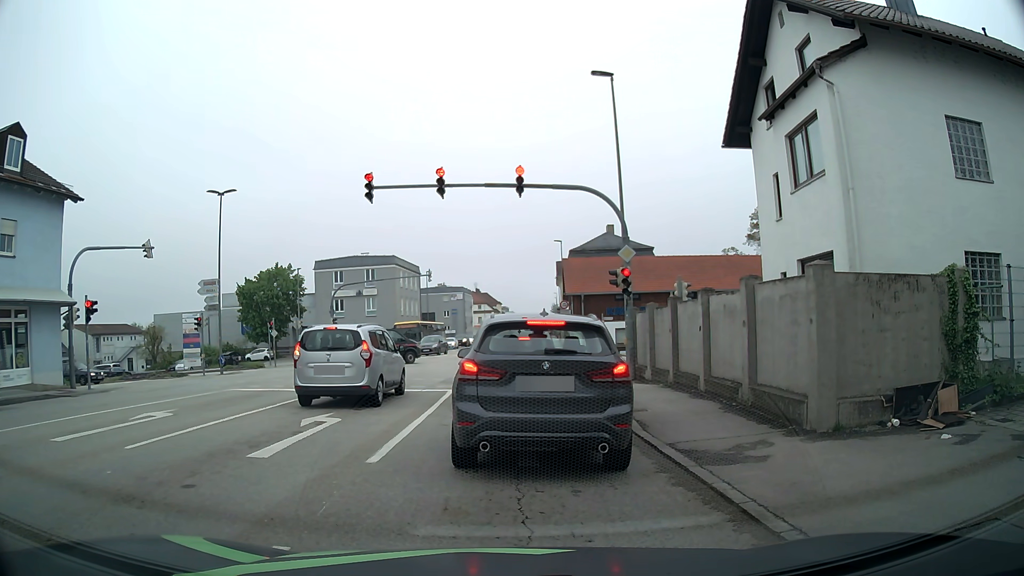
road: tertiary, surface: asphalt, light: Day
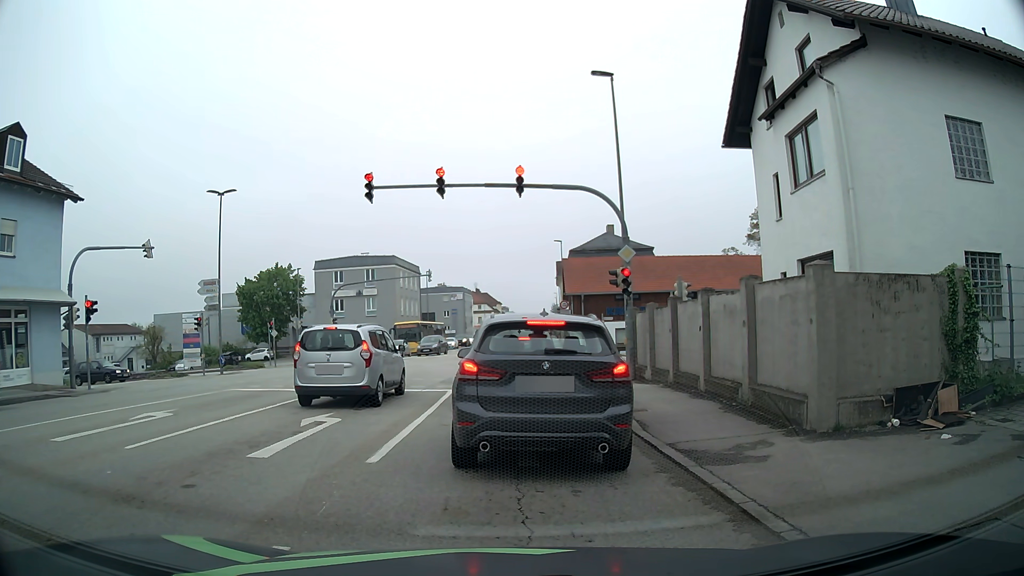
(0.0, 0.0) m; 0°
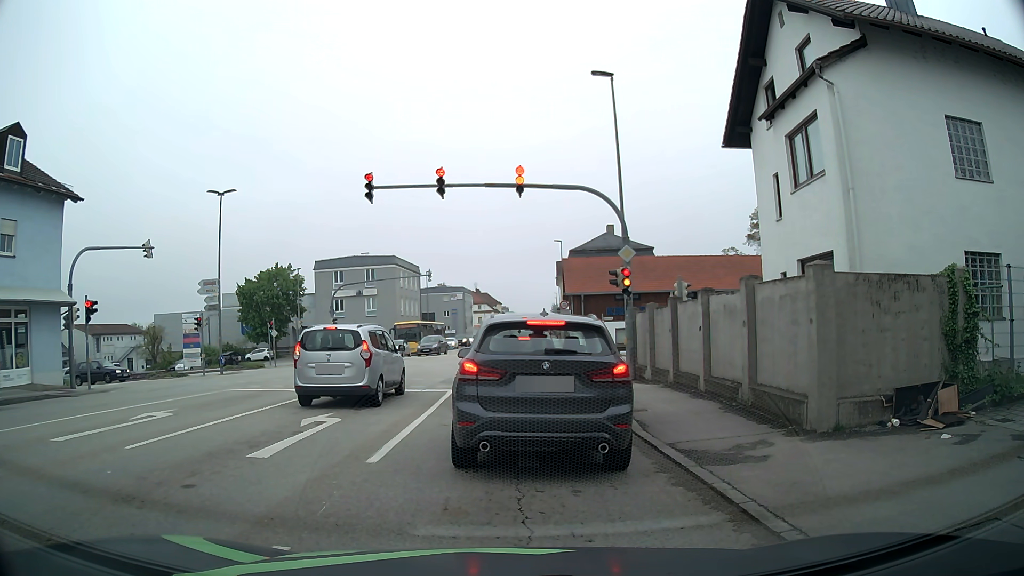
(0.0, 0.0) m; 0°
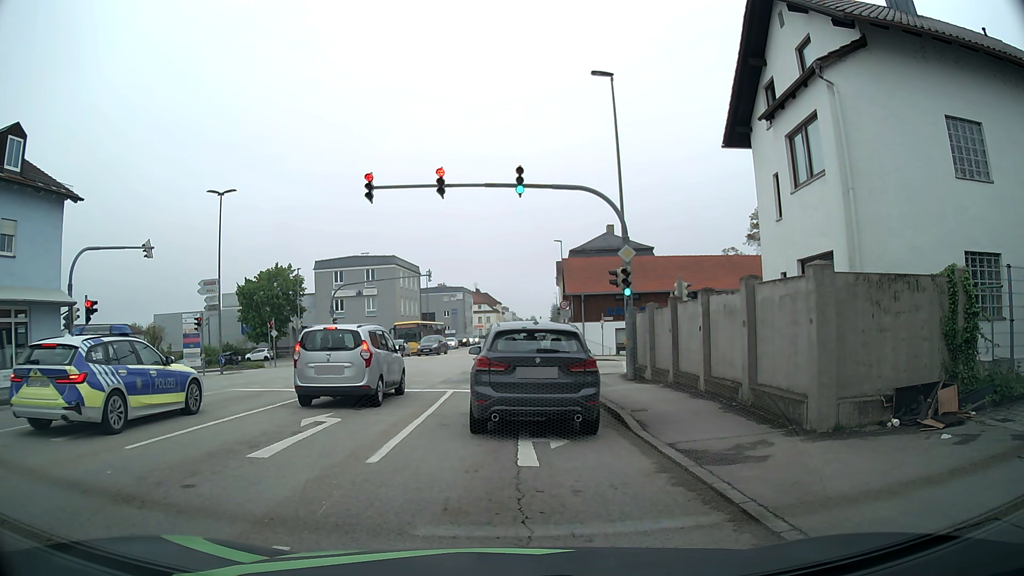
(0.0, 0.0) m; 0°
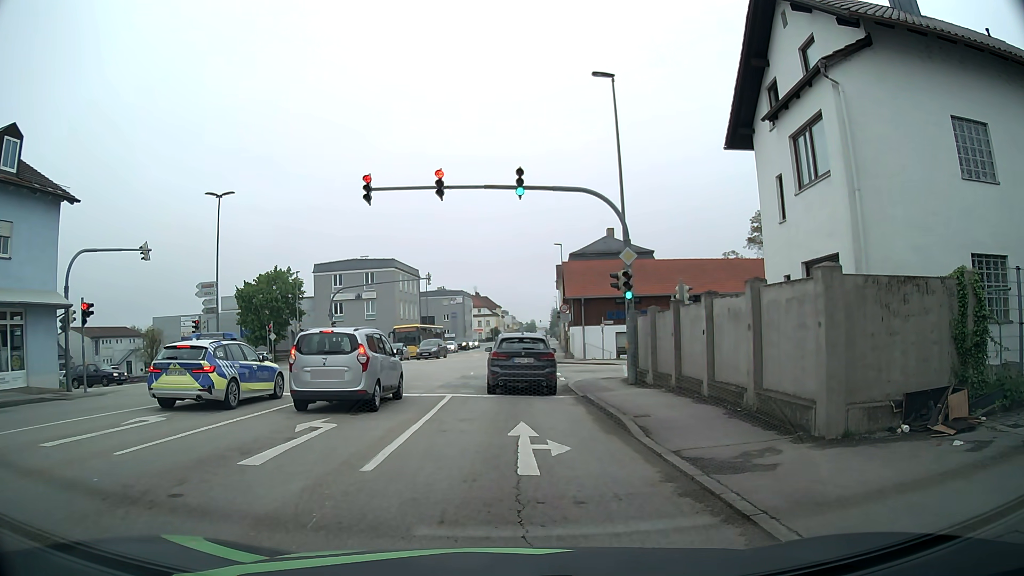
(0.0, +0.3) m; 0°
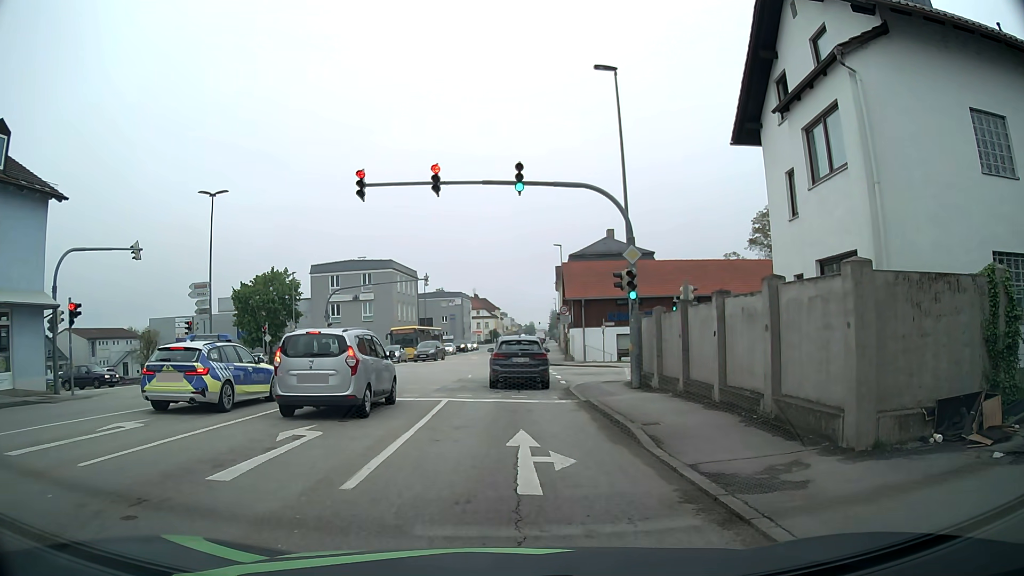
(0.0, +0.9) m; -2°
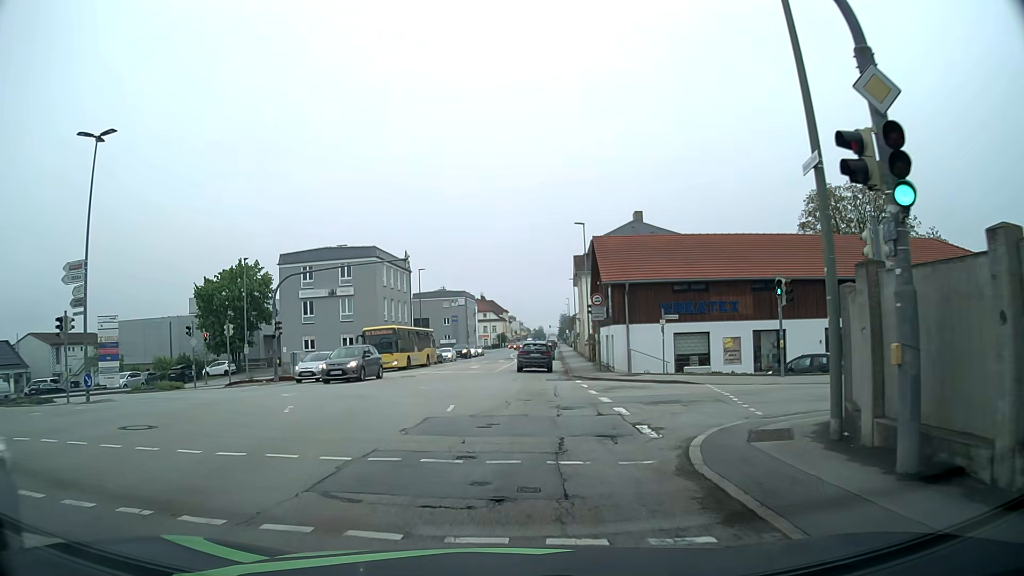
(-0.2, +13.6) m; -2°
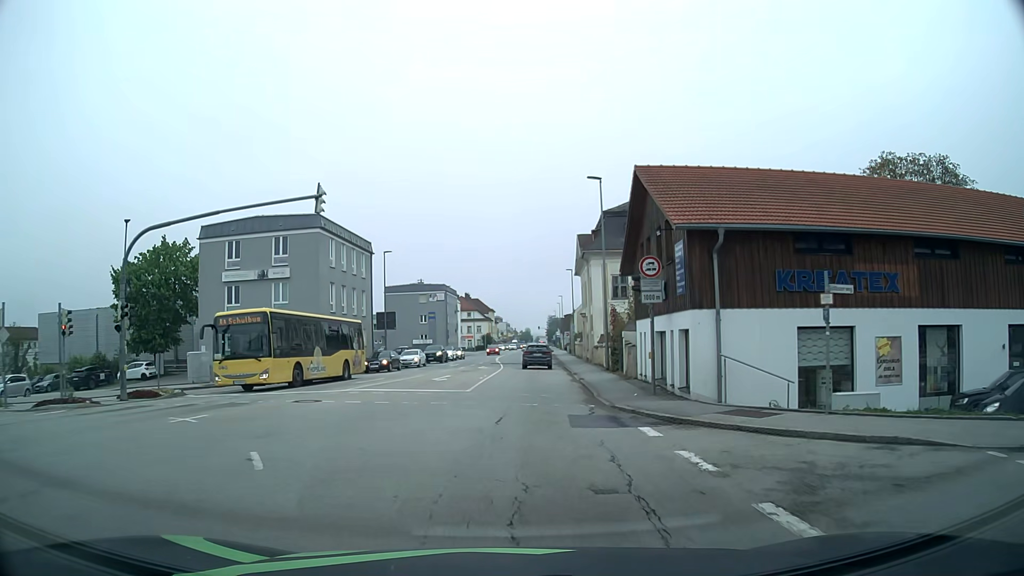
(+0.4, +14.9) m; +2°
(0, +10) (0, +20) (+1, +30) (+1, +40) (+1, +50) (+1, +60) (+1, +70) (+1, +80) (+1, +90) (+2, +100) m
